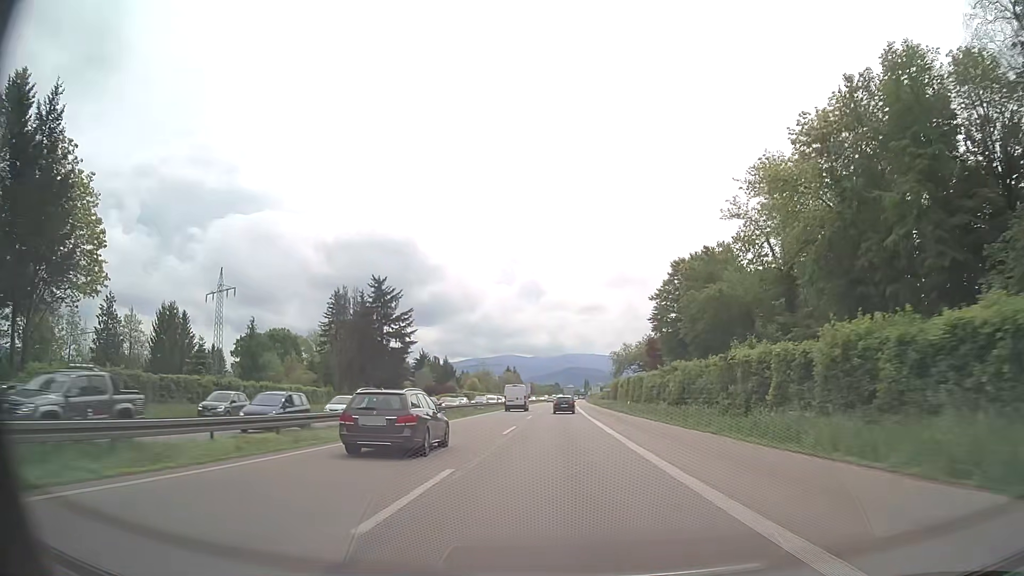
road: trunk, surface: asphalt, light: Day
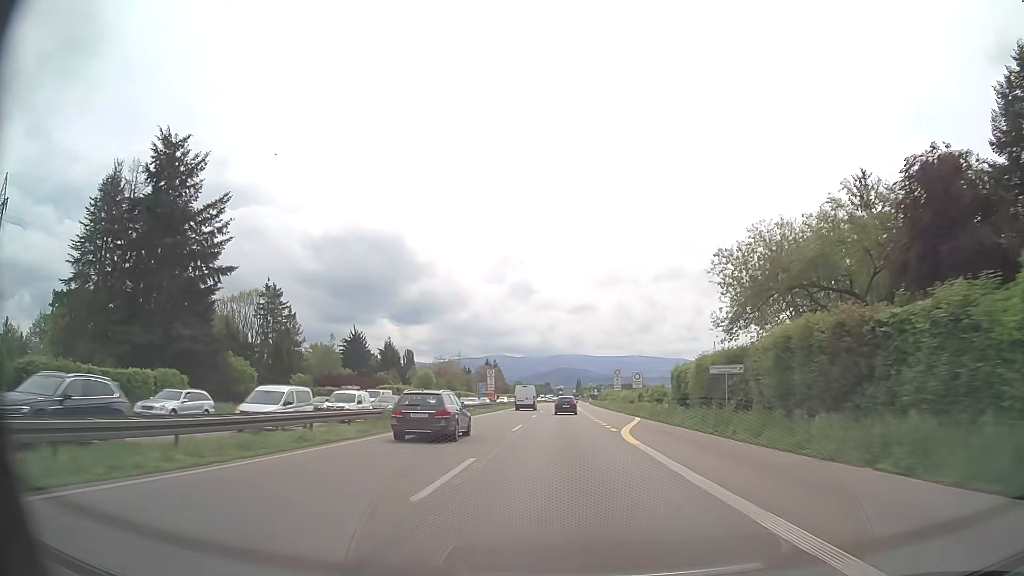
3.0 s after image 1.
(+0.4, +69.9) m; +1°
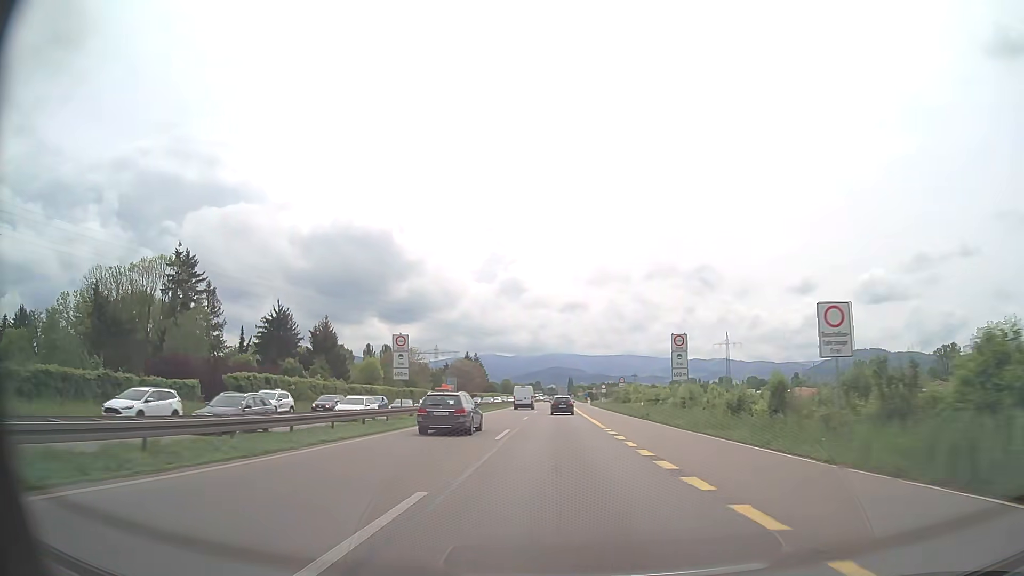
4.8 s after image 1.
(+0.2, +41.1) m; +1°
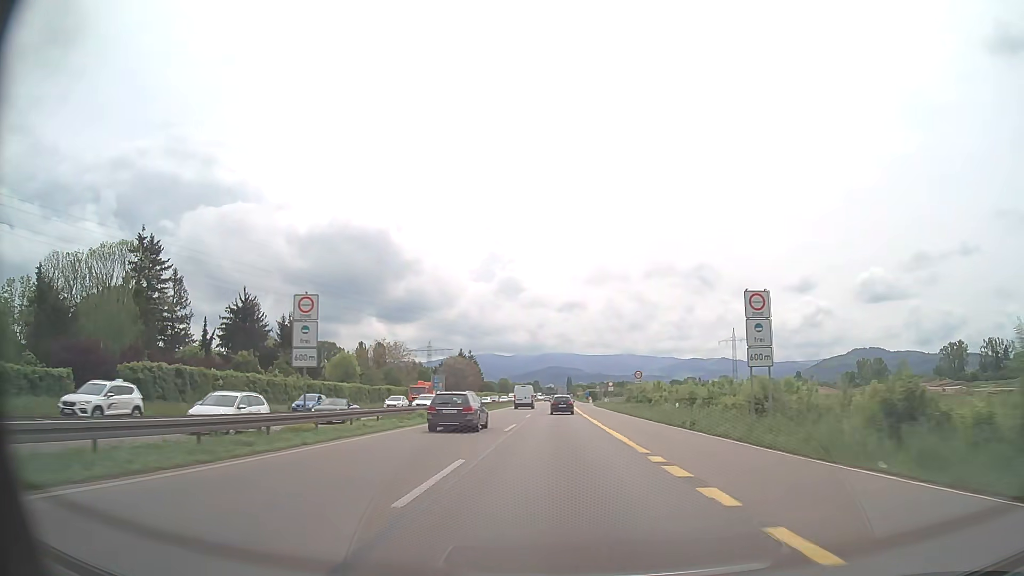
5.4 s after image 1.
(0.0, +13.5) m; 0°
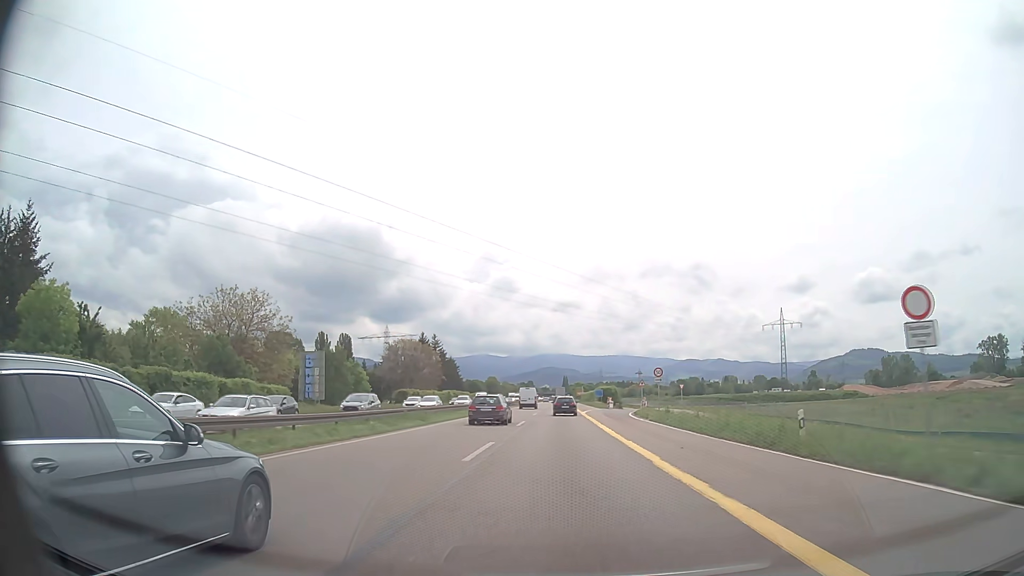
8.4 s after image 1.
(+0.2, +66.1) m; 0°
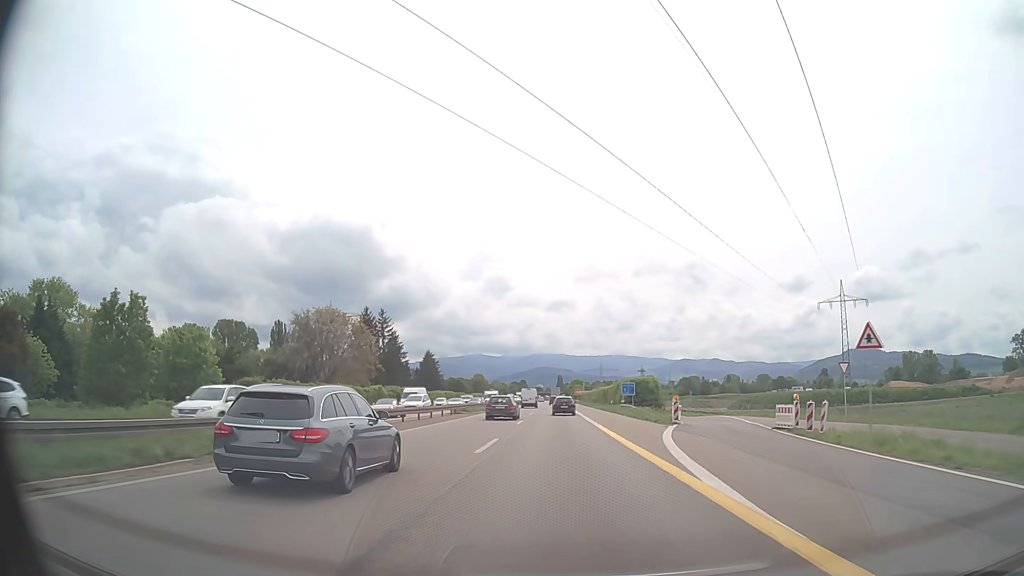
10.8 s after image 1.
(+0.2, +52.0) m; 0°
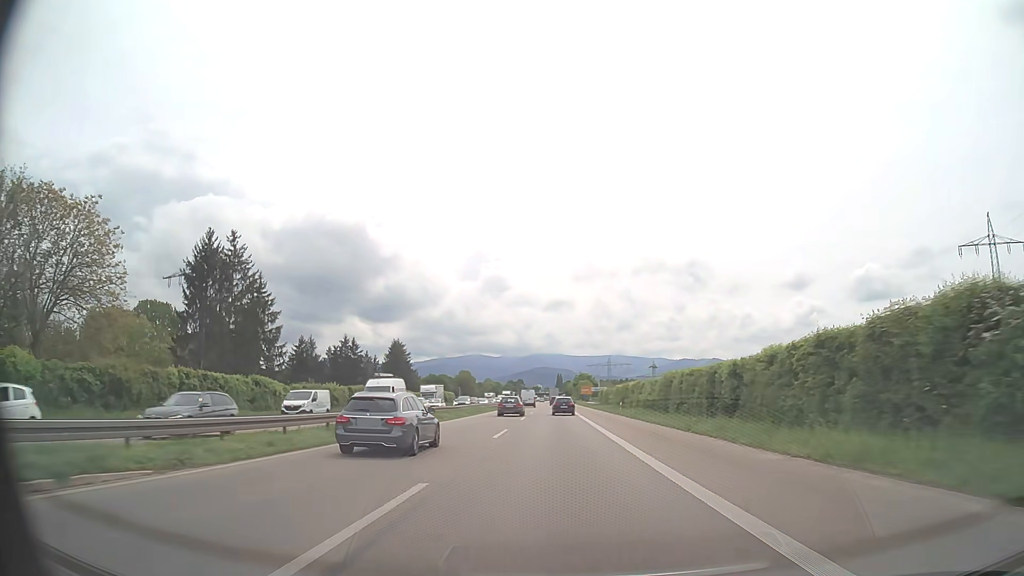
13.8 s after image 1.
(+0.2, +65.8) m; 0°
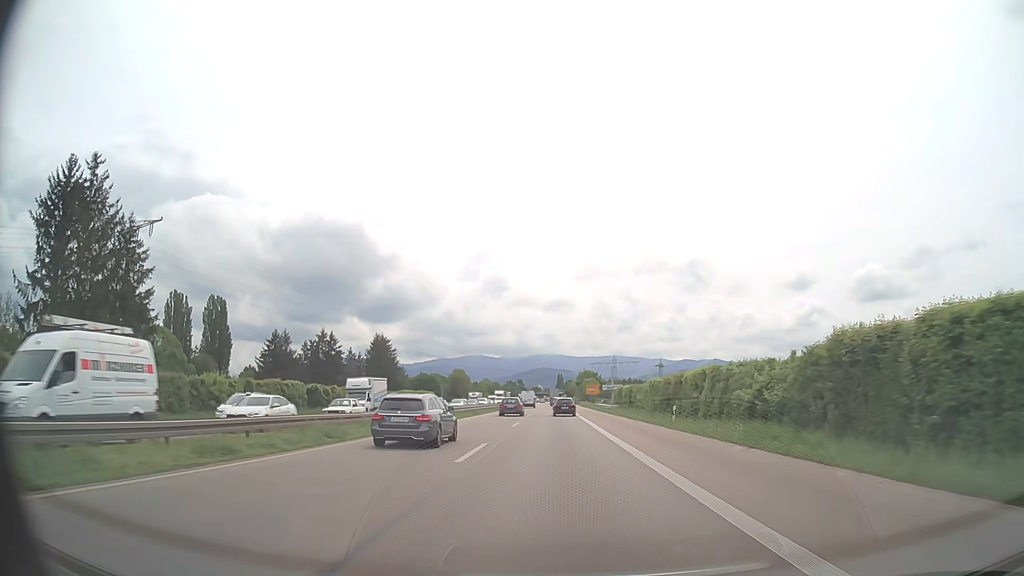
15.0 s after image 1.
(0.0, +26.6) m; 0°
(0, +10) (0, +20) (0, +30) (0, +40) (0, +50) (0, +60) (0, +70) (0, +80) (0, +90) (+1, +100) m
